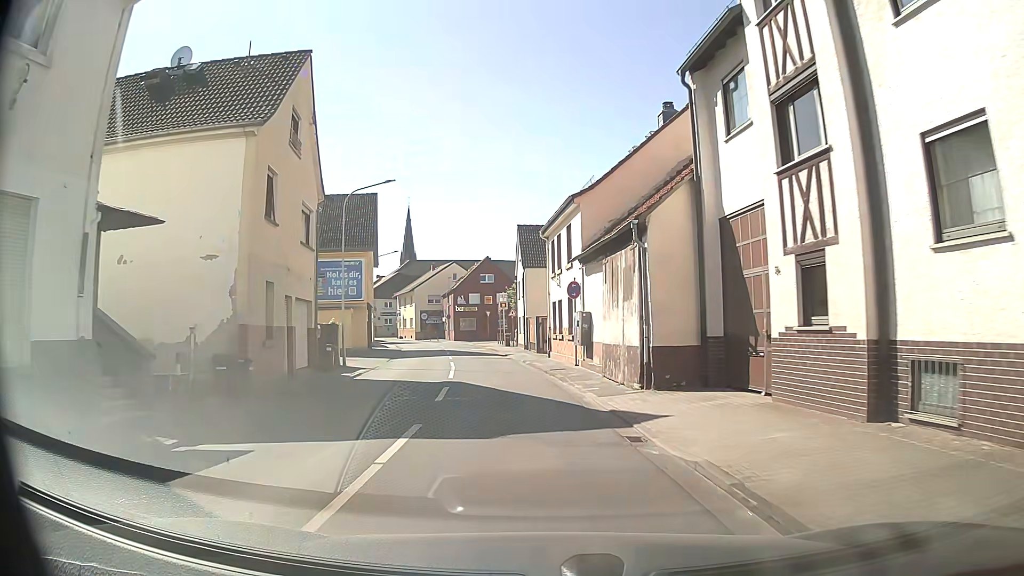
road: tertiary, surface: asphalt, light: Day
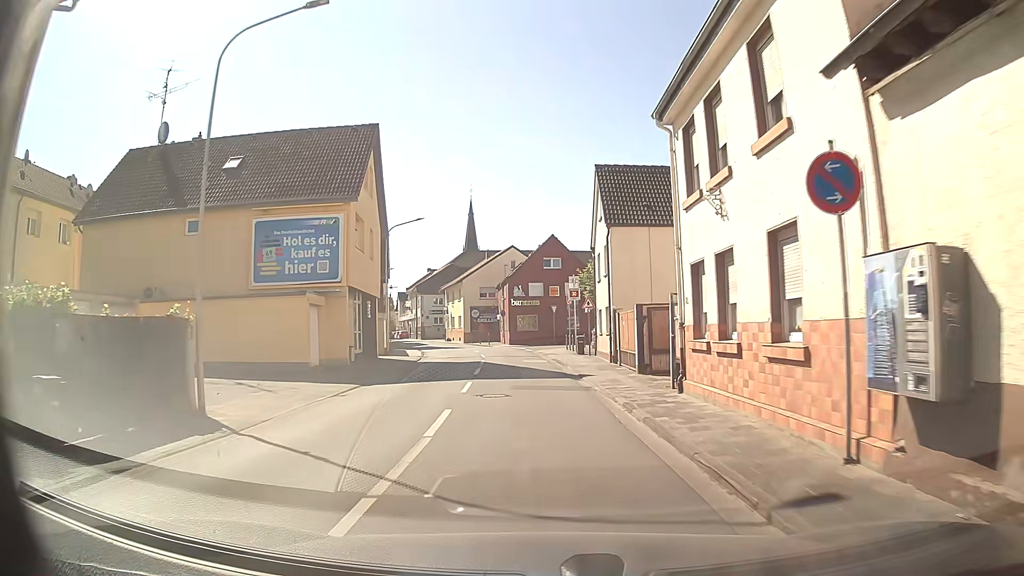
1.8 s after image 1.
(-0.9, +16.6) m; -5°
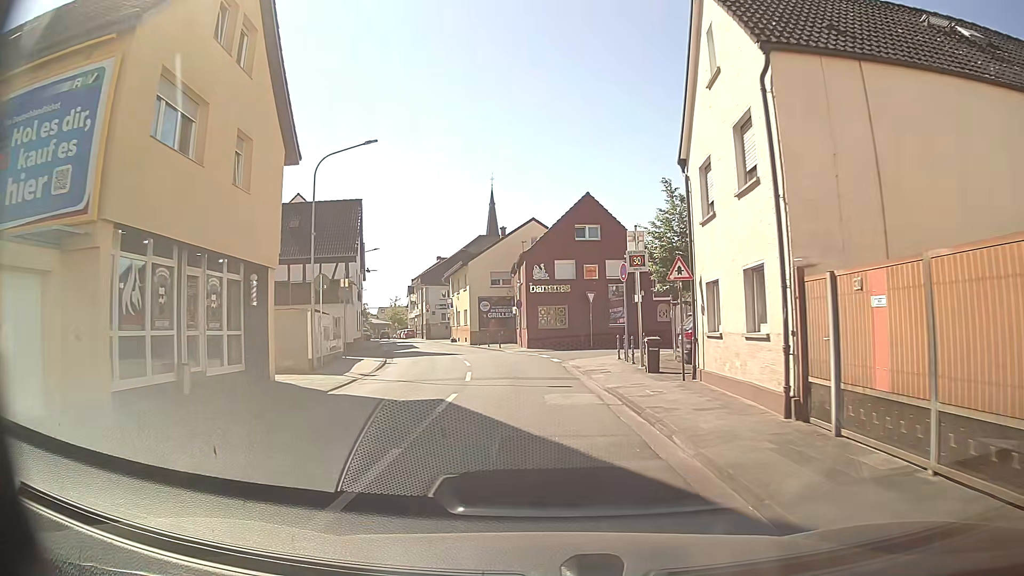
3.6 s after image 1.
(-0.6, +16.1) m; -3°
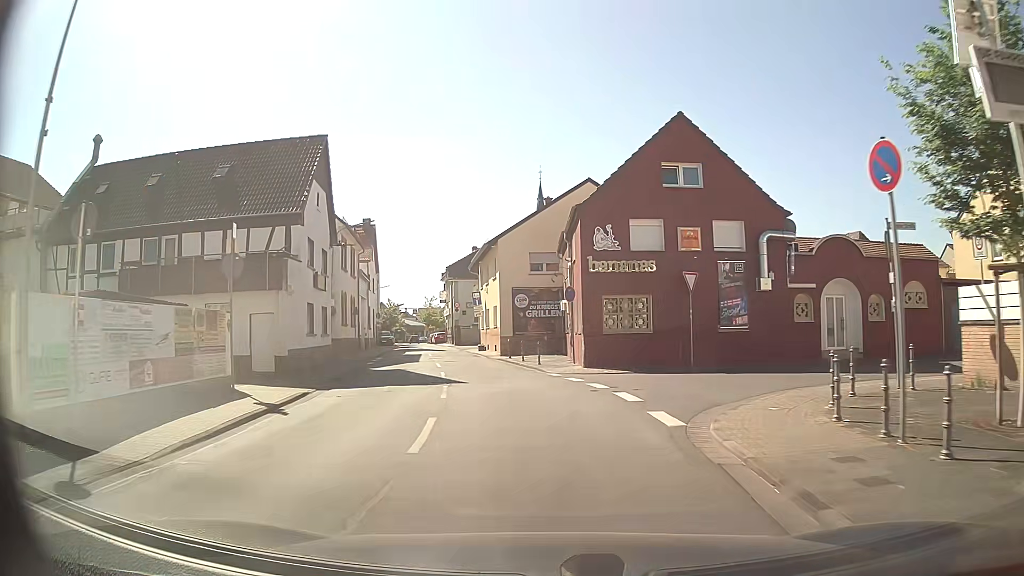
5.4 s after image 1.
(-0.5, +15.5) m; -3°
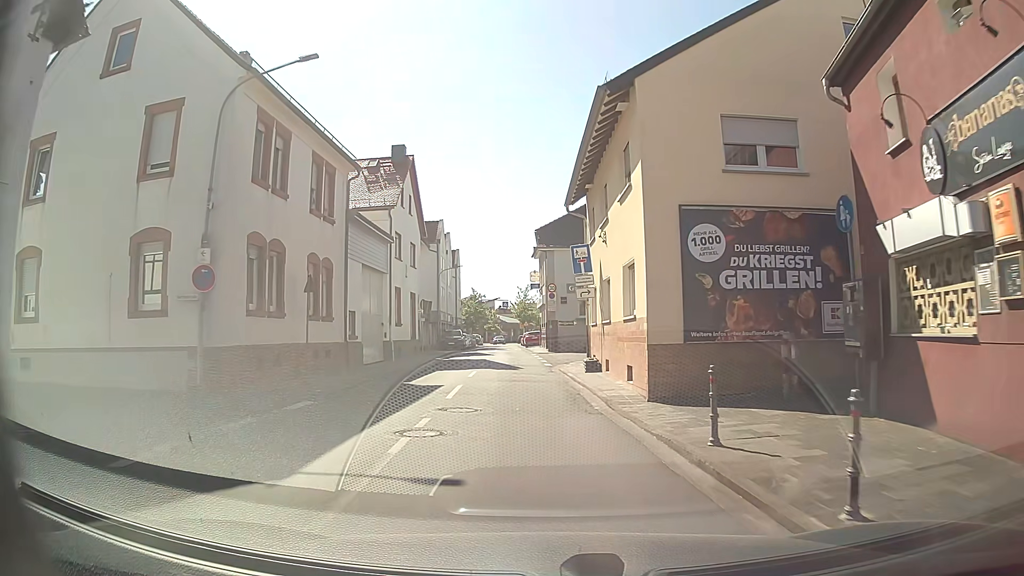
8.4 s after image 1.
(-2.8, +24.0) m; -12°
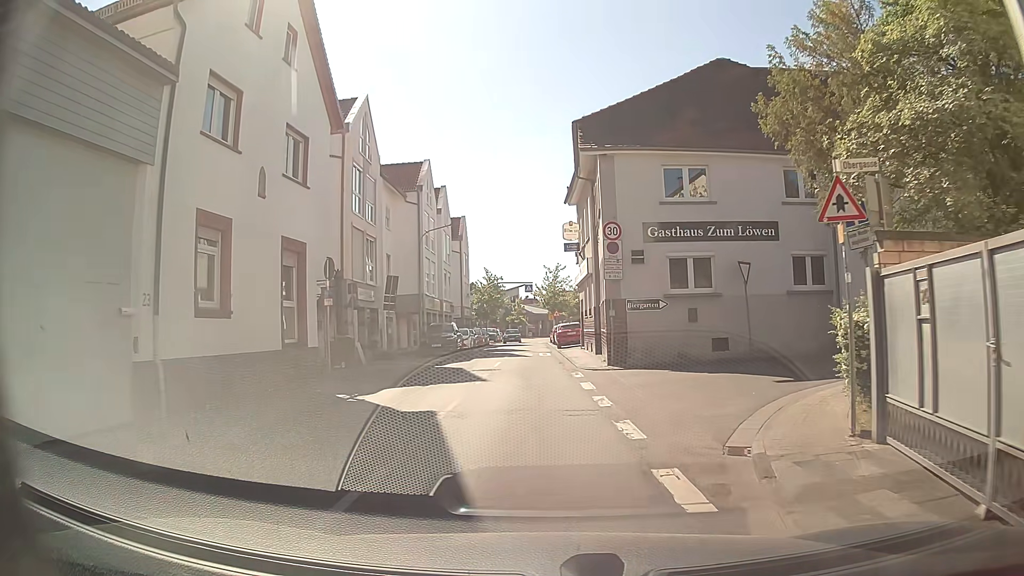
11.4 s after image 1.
(-0.3, +21.8) m; -2°
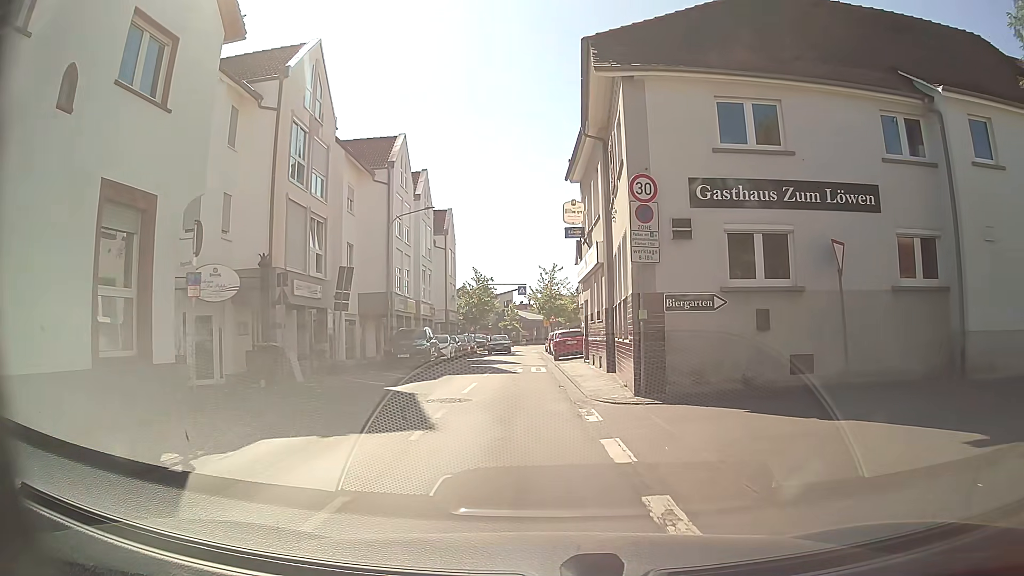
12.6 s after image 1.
(+0.1, +6.9) m; 0°
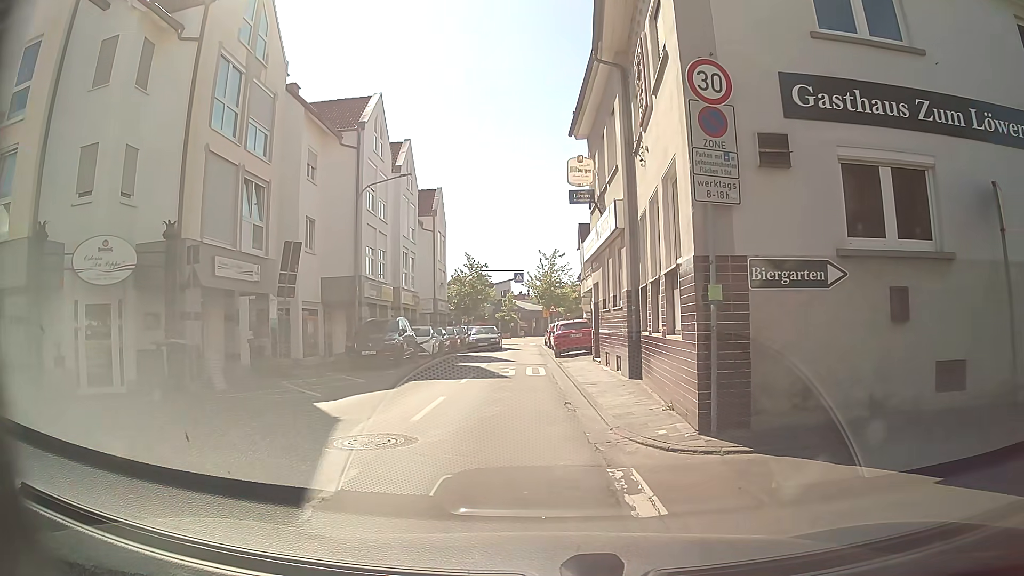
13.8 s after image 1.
(+0.1, +5.3) m; +1°
